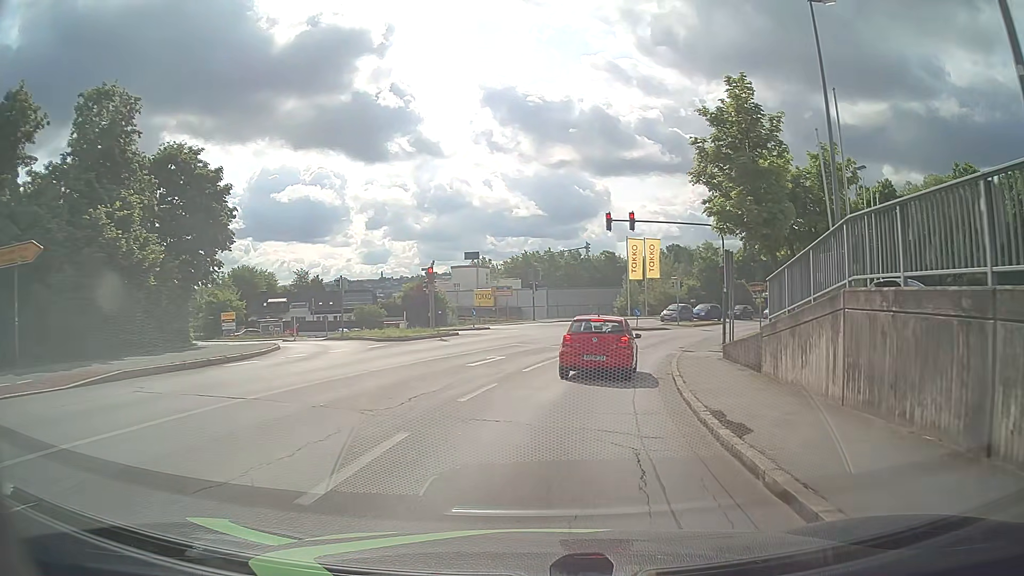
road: tertiary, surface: asphalt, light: Day
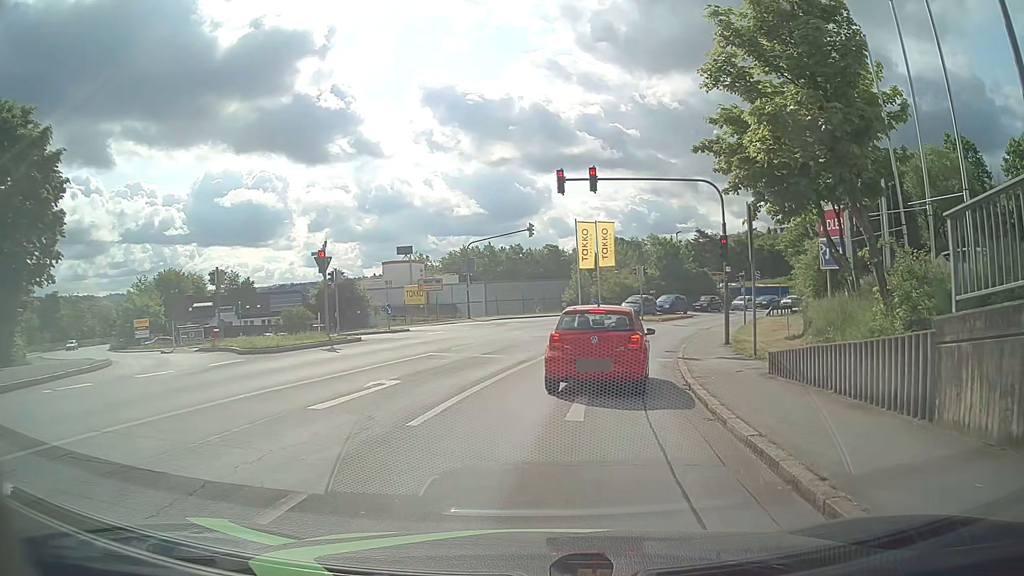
(+0.3, +8.5) m; +5°
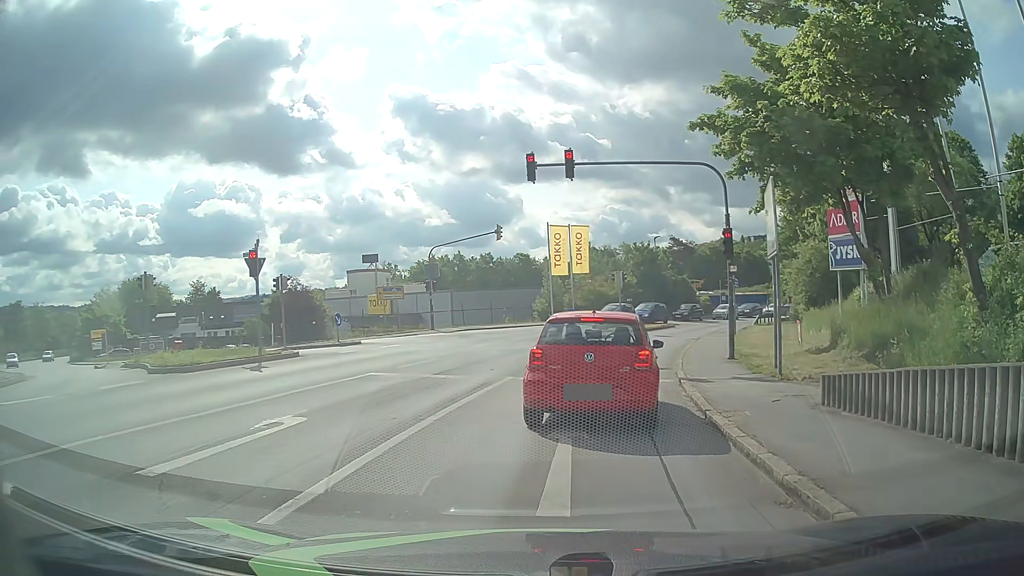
(+0.1, +3.6) m; +3°
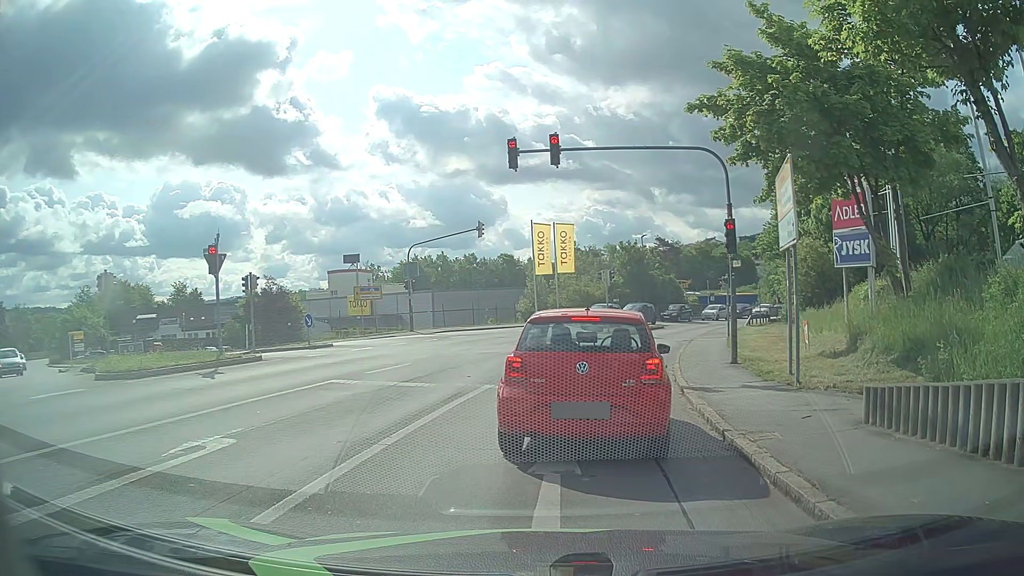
(0.0, +1.7) m; 0°
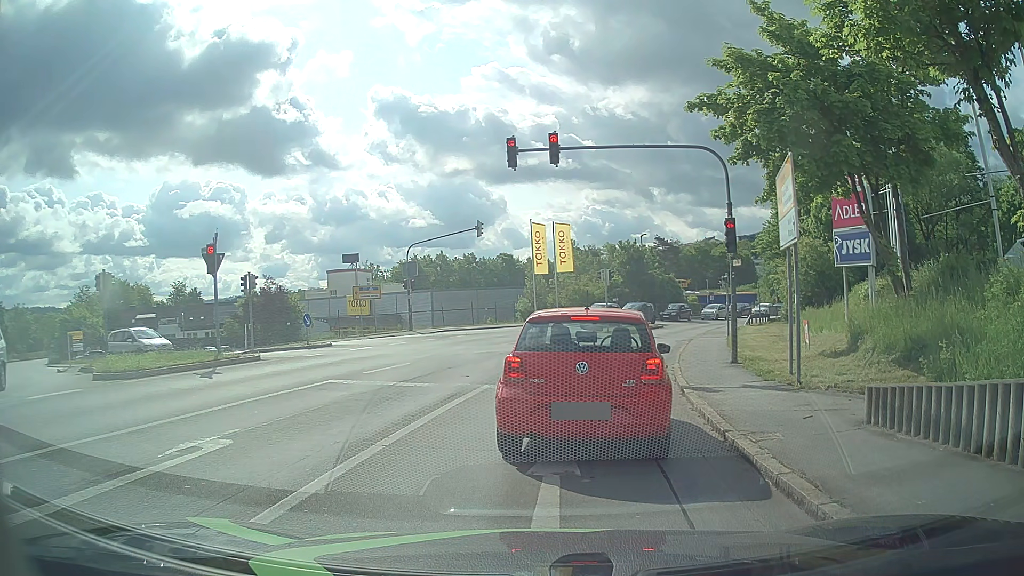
(0.0, +0.2) m; 0°
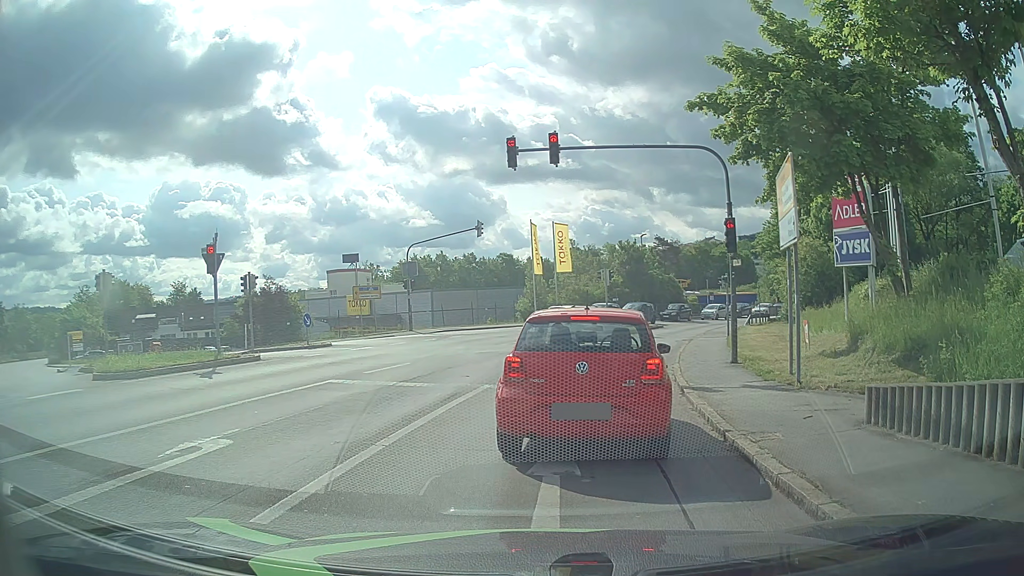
(0.0, 0.0) m; 0°
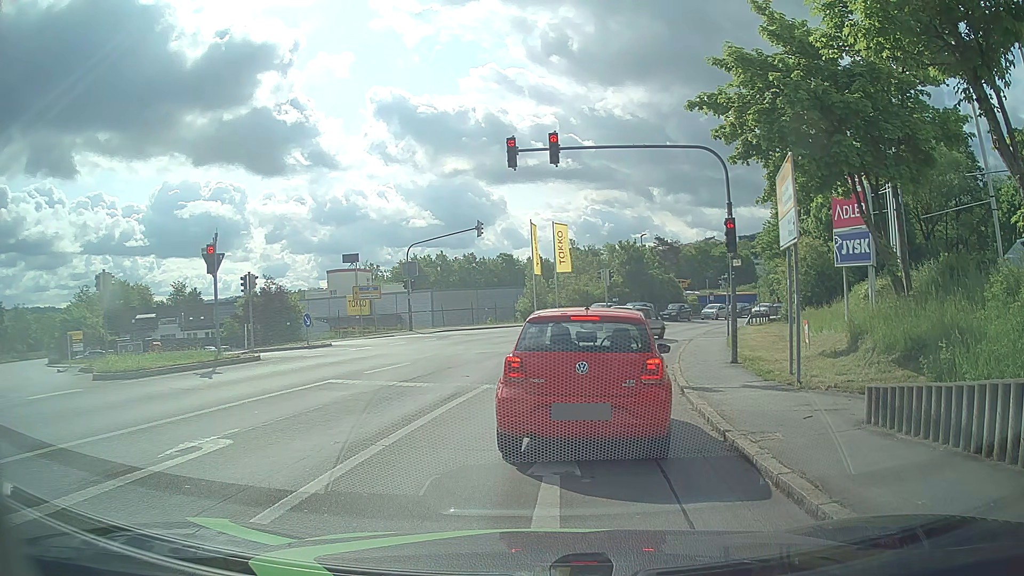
(0.0, 0.0) m; 0°
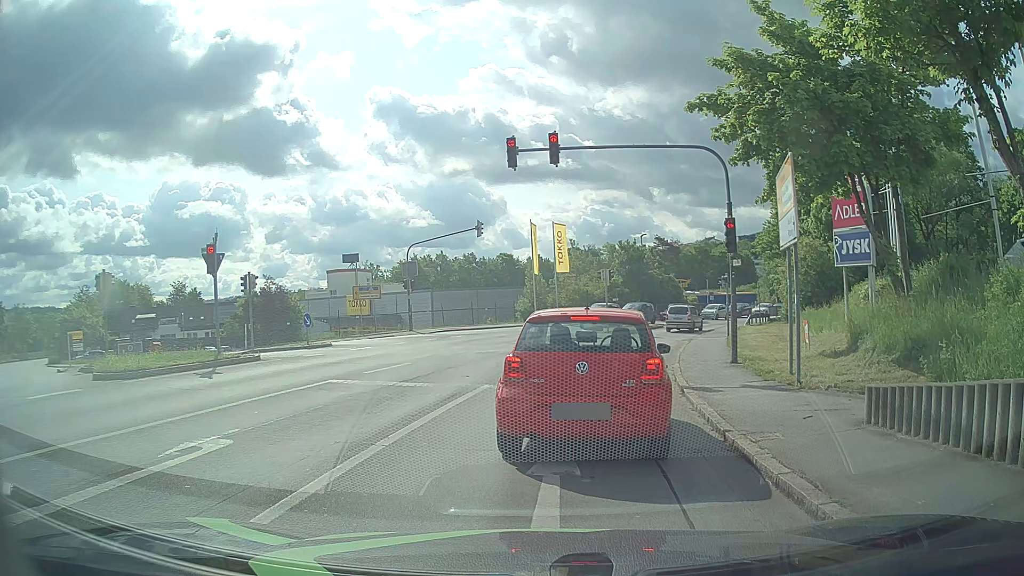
(0.0, 0.0) m; 0°
(0, +10) (+2, +20) (+4, +30) (+7, +39) (+11, +48) (+16, +57) (+22, +65) (+28, +73) (+35, +80) (+41, +88) m
